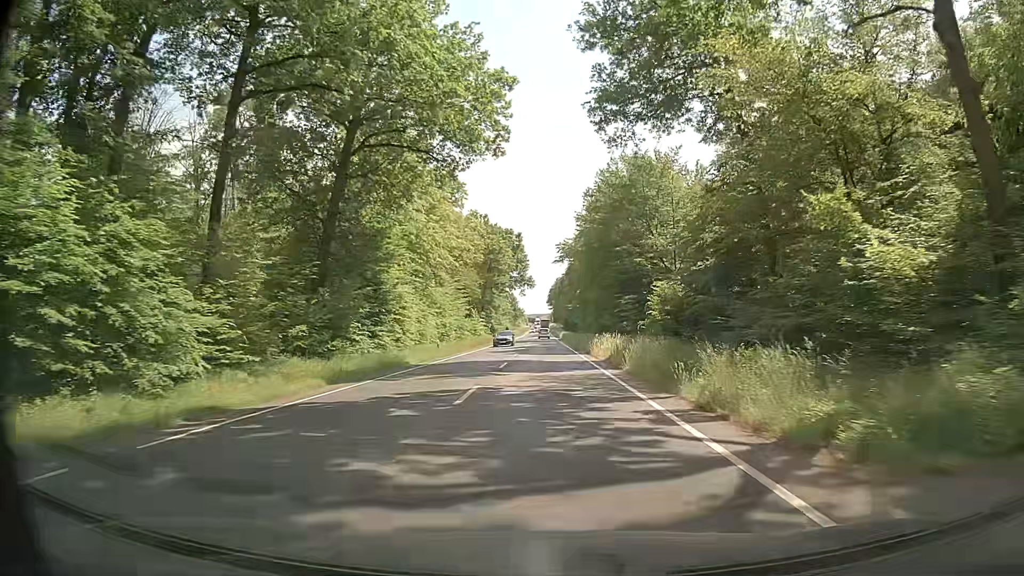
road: primary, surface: asphalt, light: Day
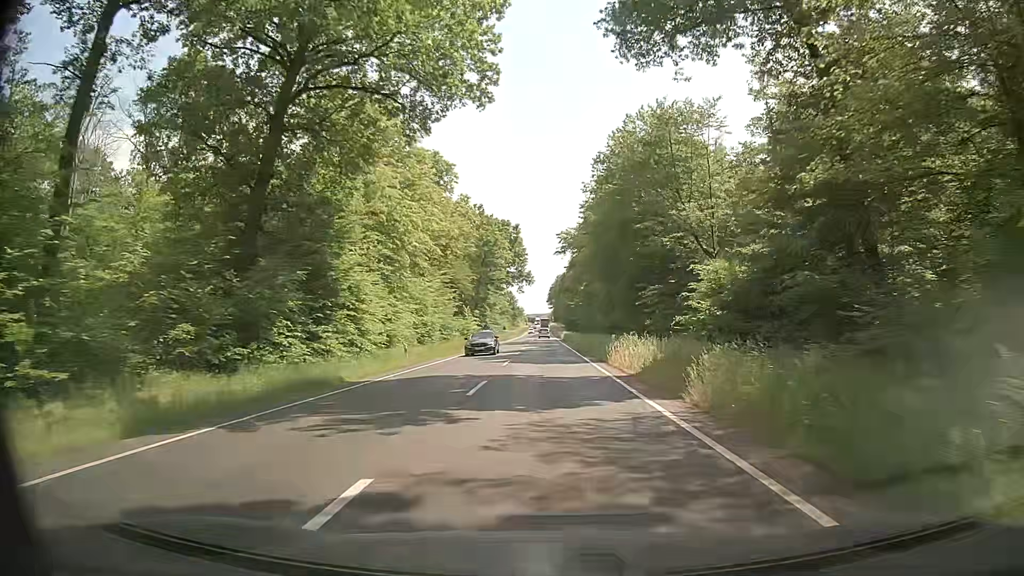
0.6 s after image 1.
(0.0, +10.1) m; 0°
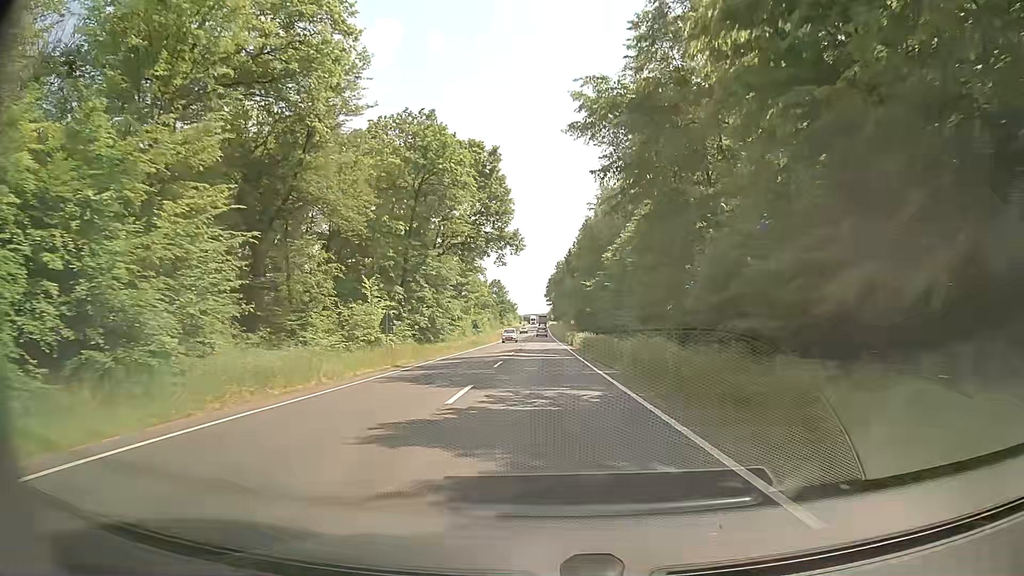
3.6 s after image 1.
(+0.4, +50.0) m; +1°
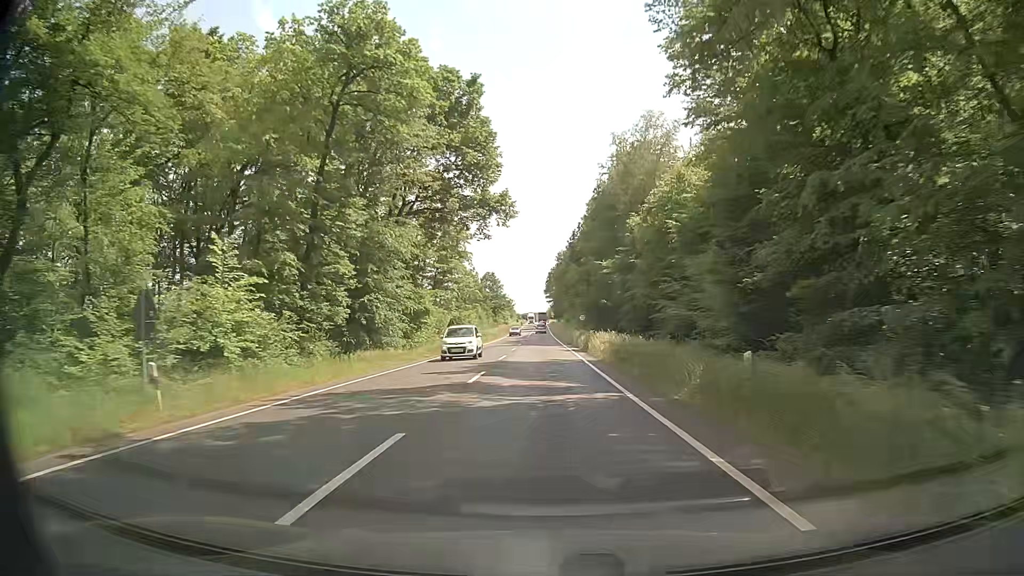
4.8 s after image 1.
(-0.1, +19.8) m; 0°
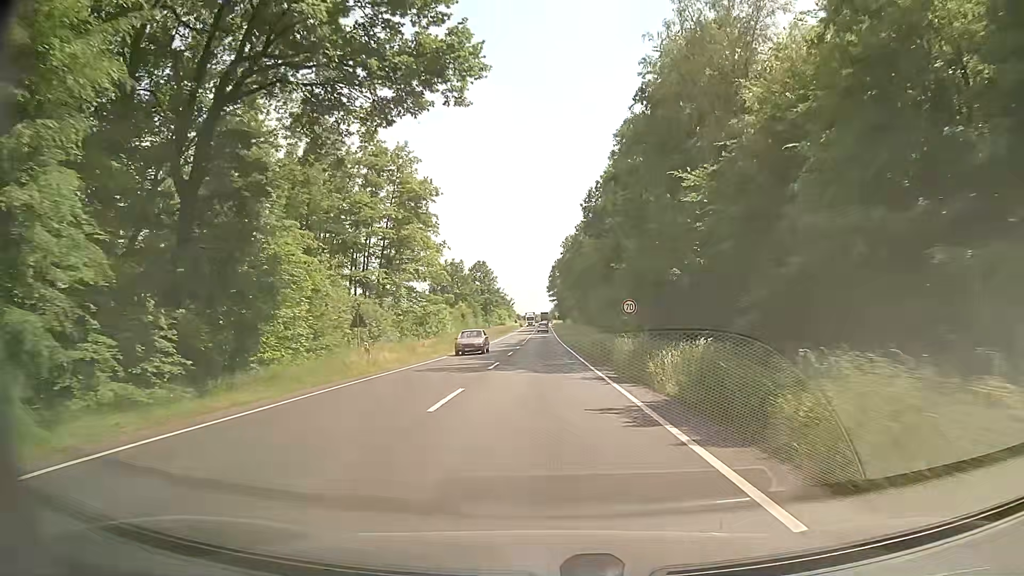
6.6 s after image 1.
(-0.3, +29.8) m; -1°
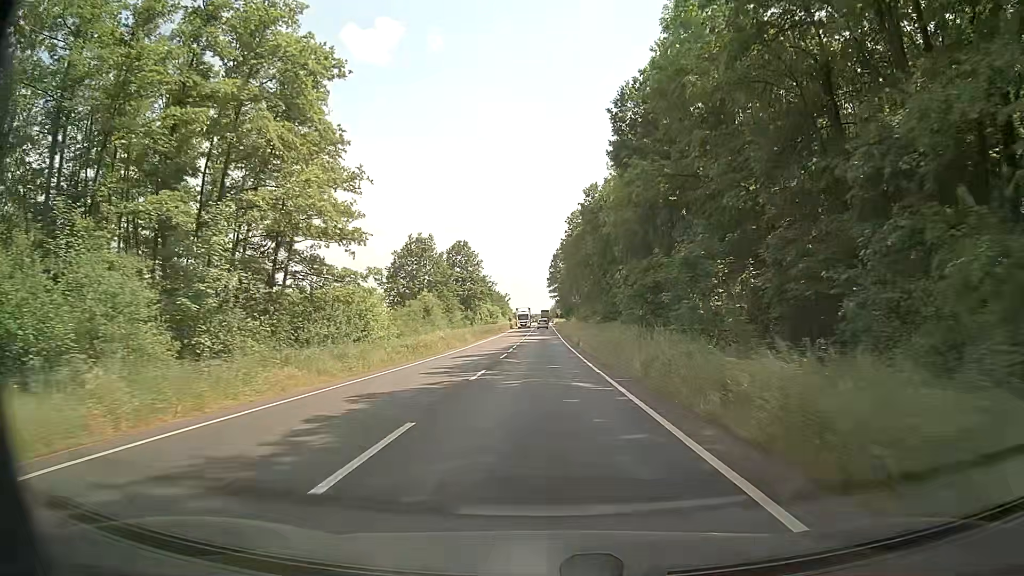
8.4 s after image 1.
(0.0, +29.8) m; 0°
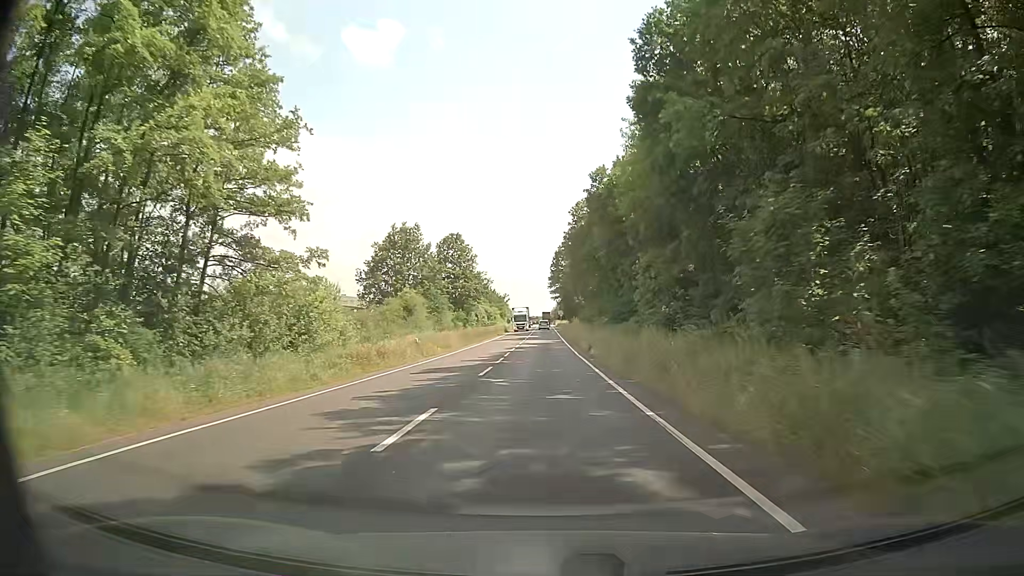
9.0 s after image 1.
(-0.1, +10.0) m; 0°
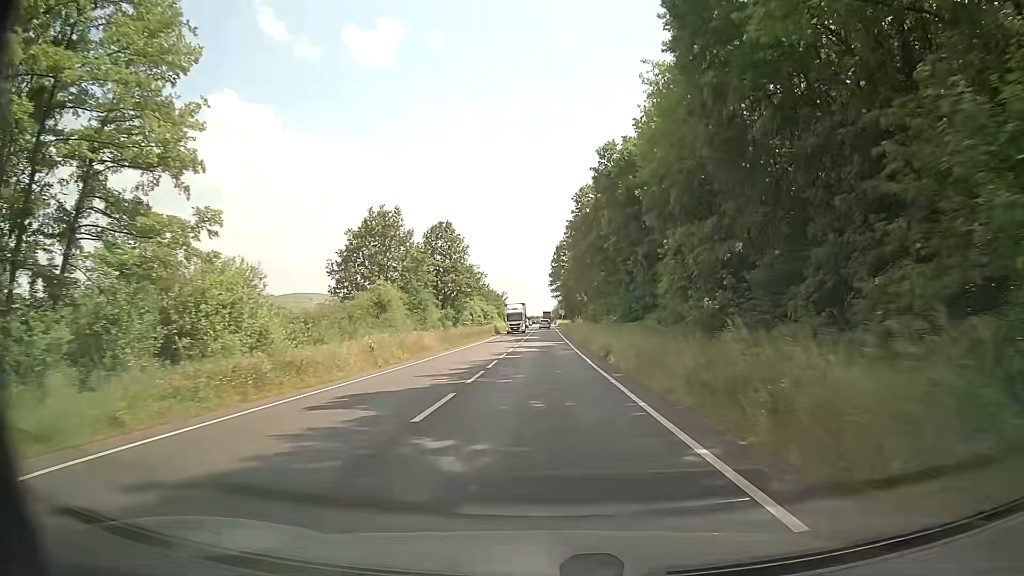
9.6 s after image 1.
(-0.1, +10.0) m; 0°
(0, +10) (0, +20) (0, +30) (0, +40) (0, +50) (0, +60) (0, +70) (0, +80) (0, +90) (0, +100) m
